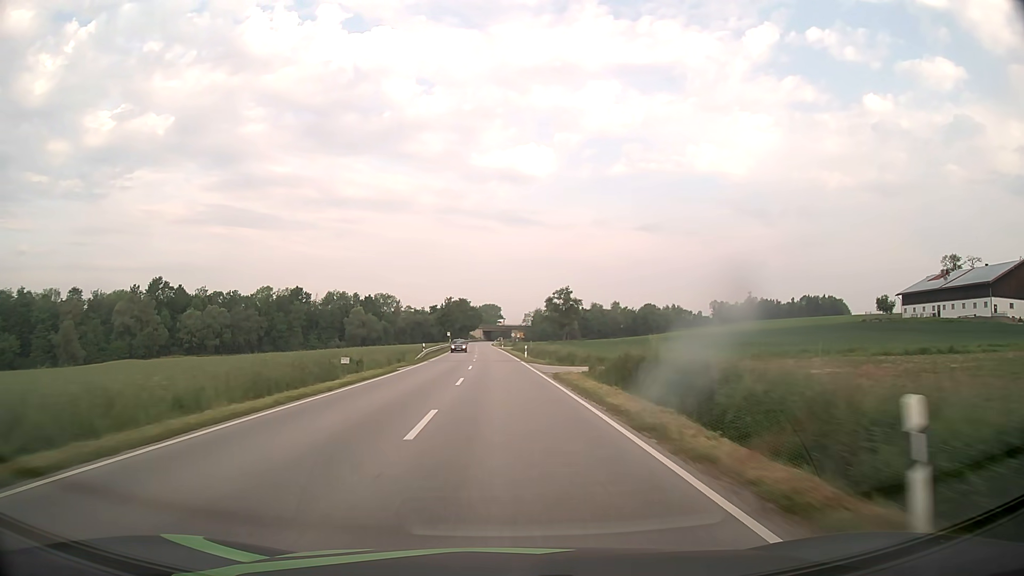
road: secondary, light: Day
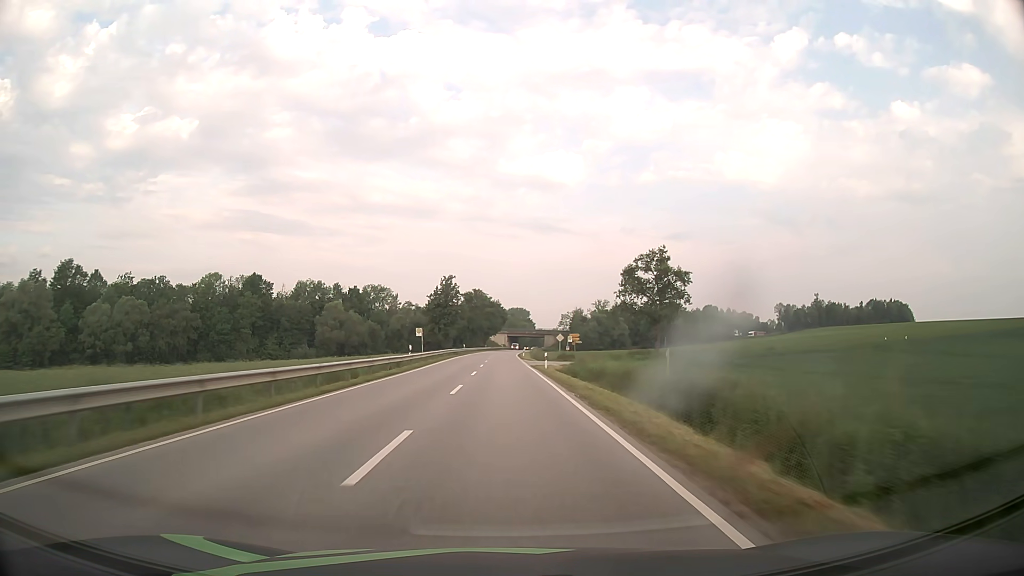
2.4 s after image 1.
(-1.3, +63.1) m; -2°
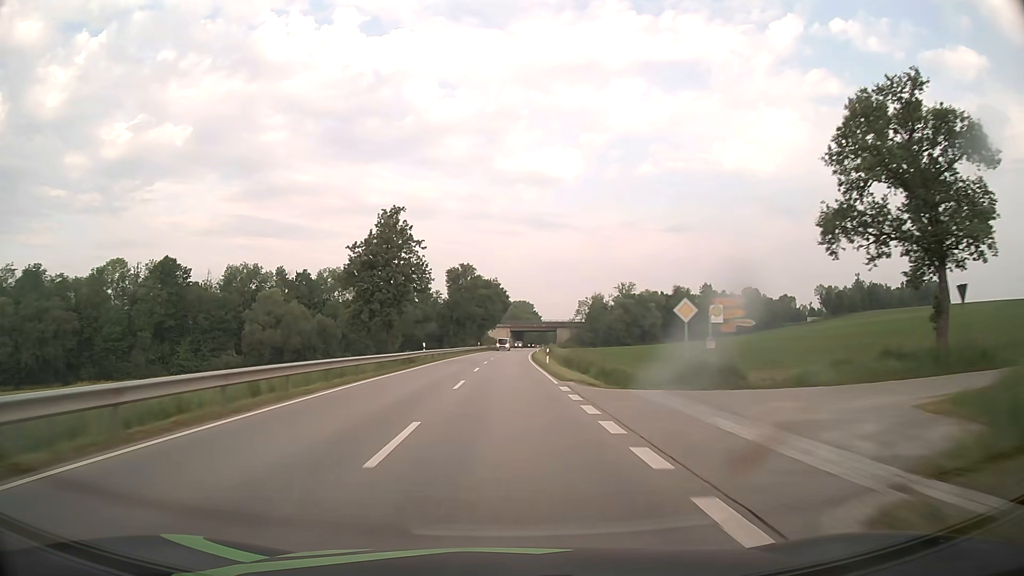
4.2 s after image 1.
(-0.1, +47.4) m; 0°
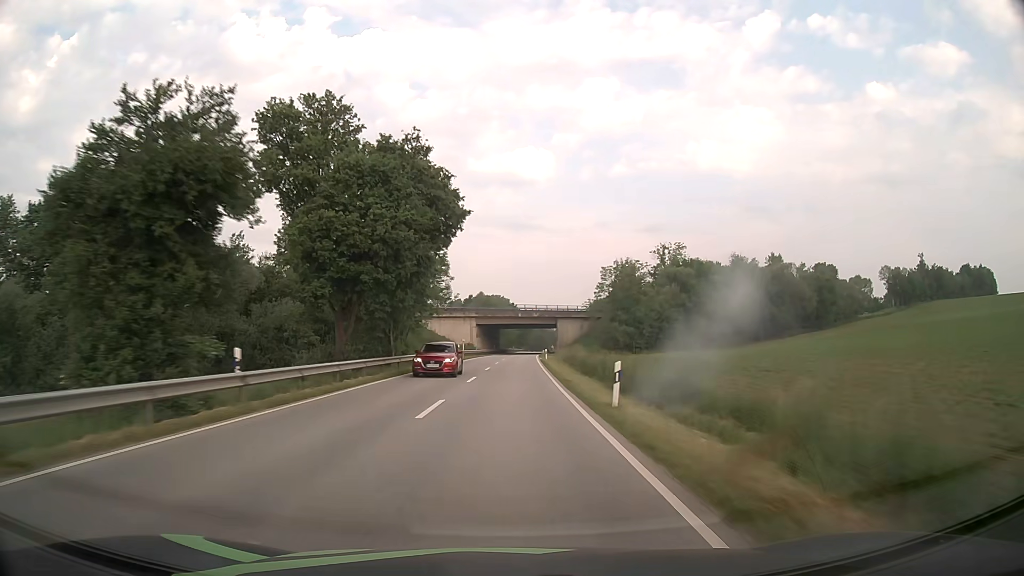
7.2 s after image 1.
(+1.1, +78.9) m; +2°
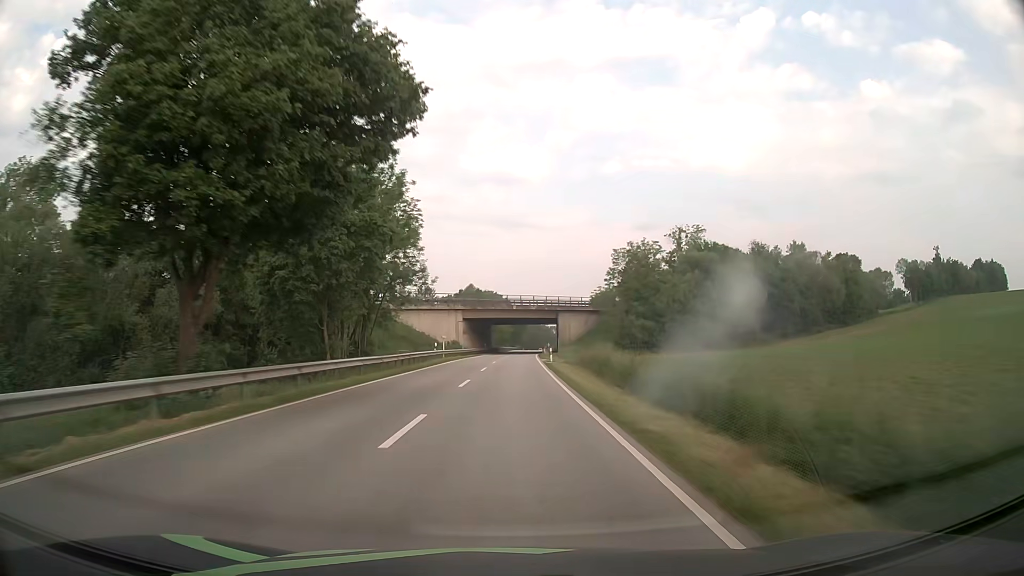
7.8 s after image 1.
(+0.1, +15.8) m; +1°
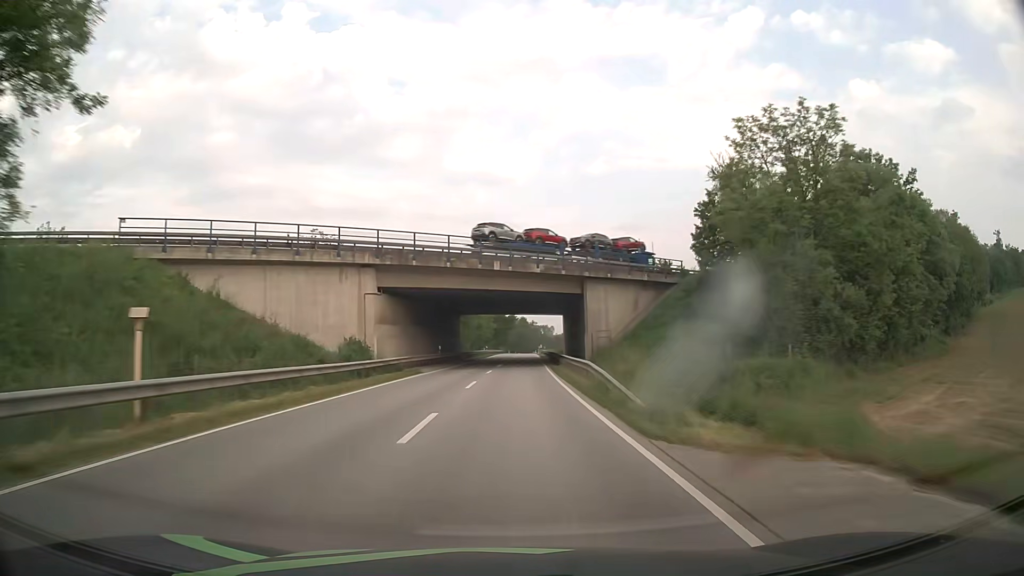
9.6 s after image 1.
(+0.6, +47.4) m; +1°
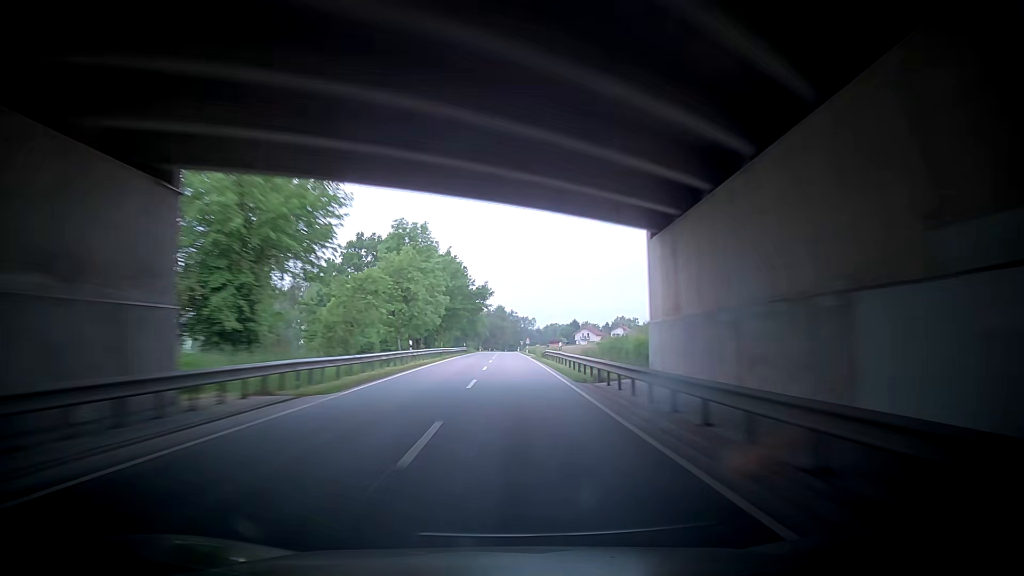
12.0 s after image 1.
(+1.6, +61.7) m; +3°
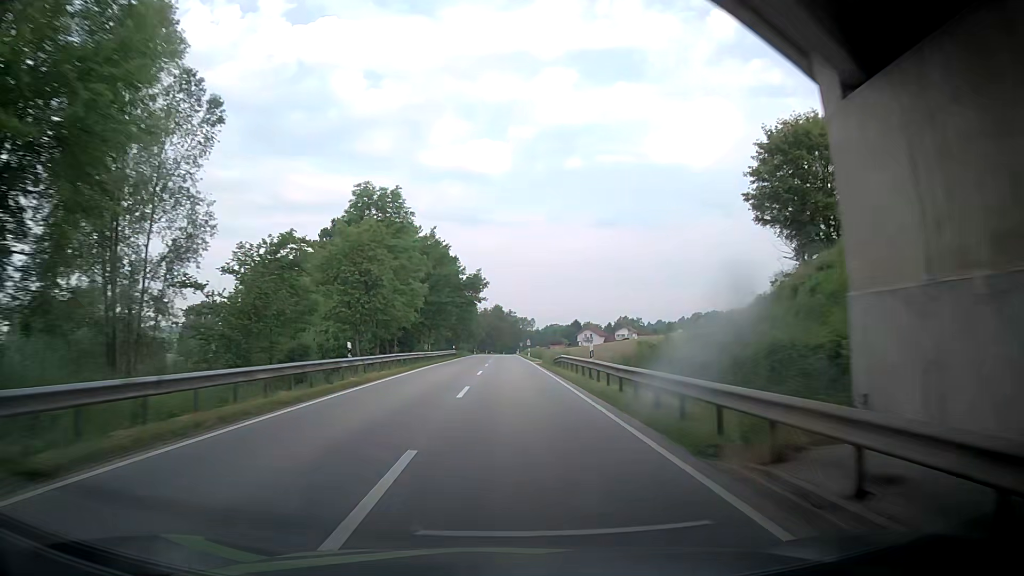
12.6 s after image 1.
(0.0, +14.8) m; -1°
(0, +10) (0, +20) (0, +30) (0, +40) (0, +50) (0, +60) (0, +70) (-1, +80) (-1, +90) (-1, +100) m
